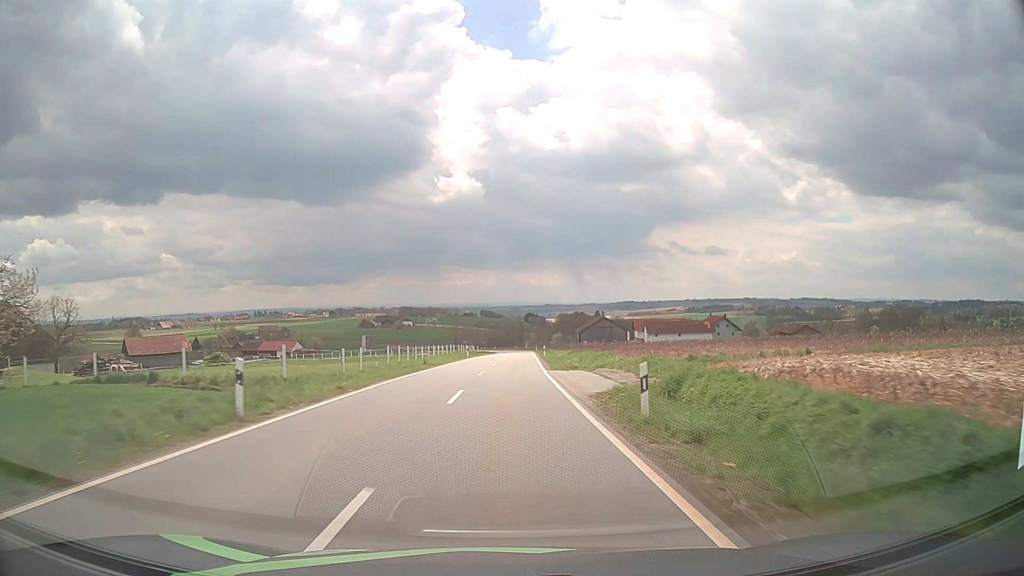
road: tertiary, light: Day
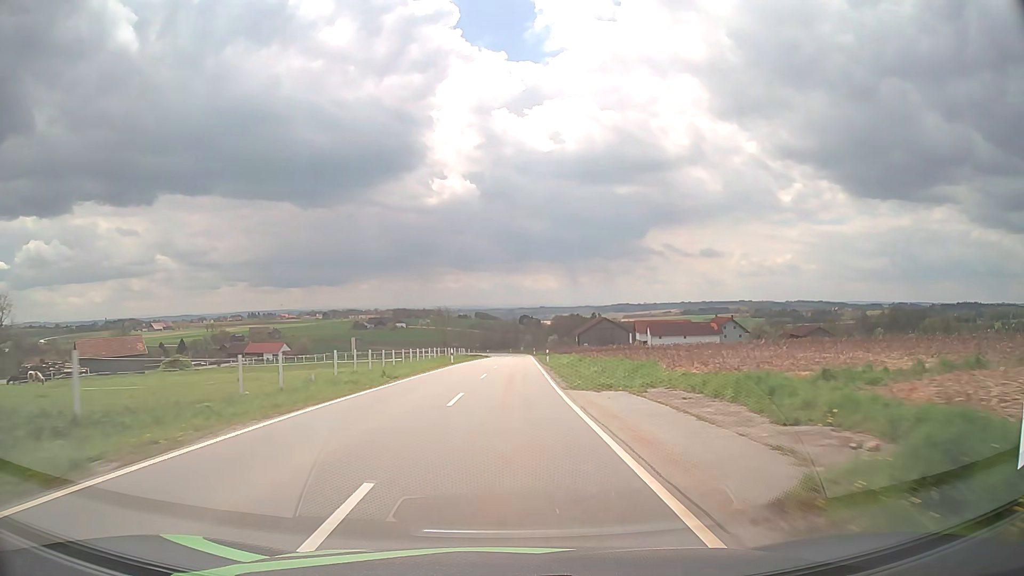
(0.0, +11.8) m; 0°
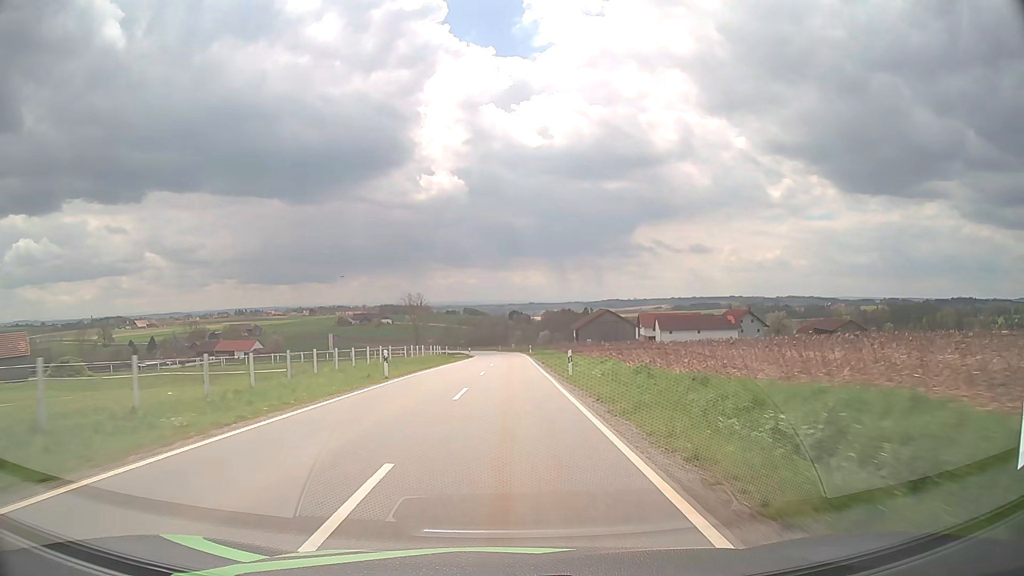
(+0.2, +23.4) m; +1°
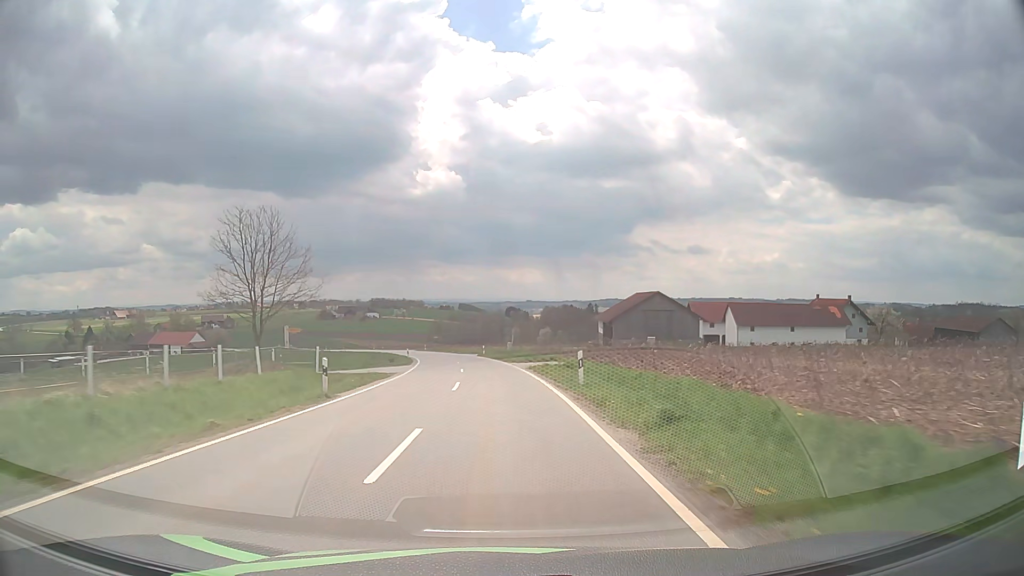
(+0.5, +57.7) m; 0°
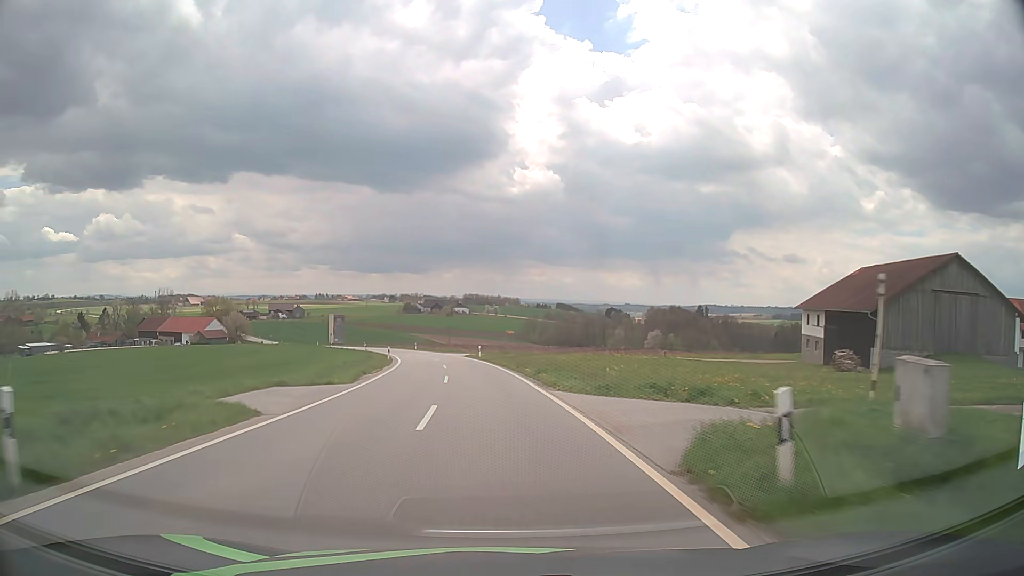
(-3.4, +57.0) m; -8°
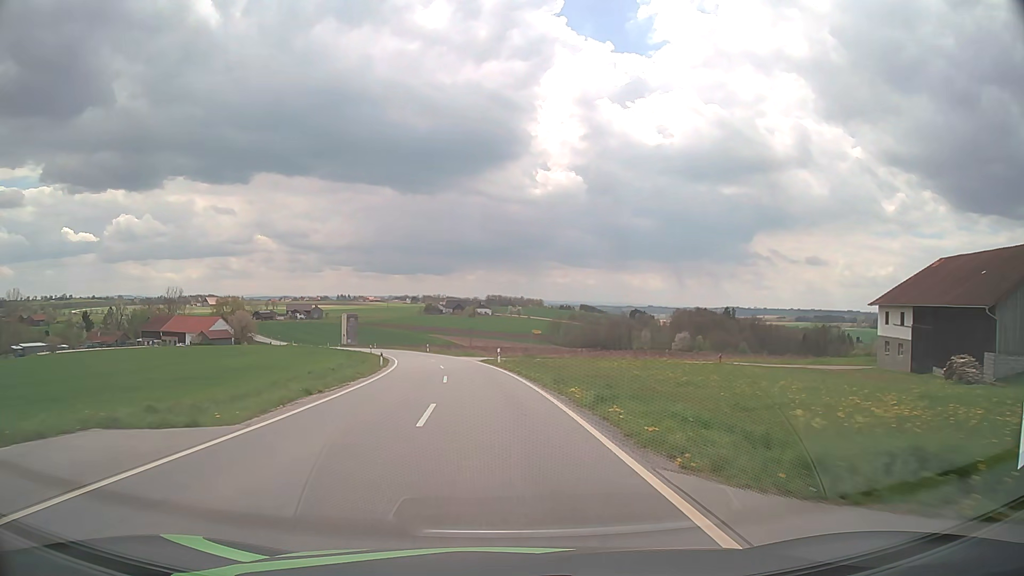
(-0.2, +11.6) m; -2°
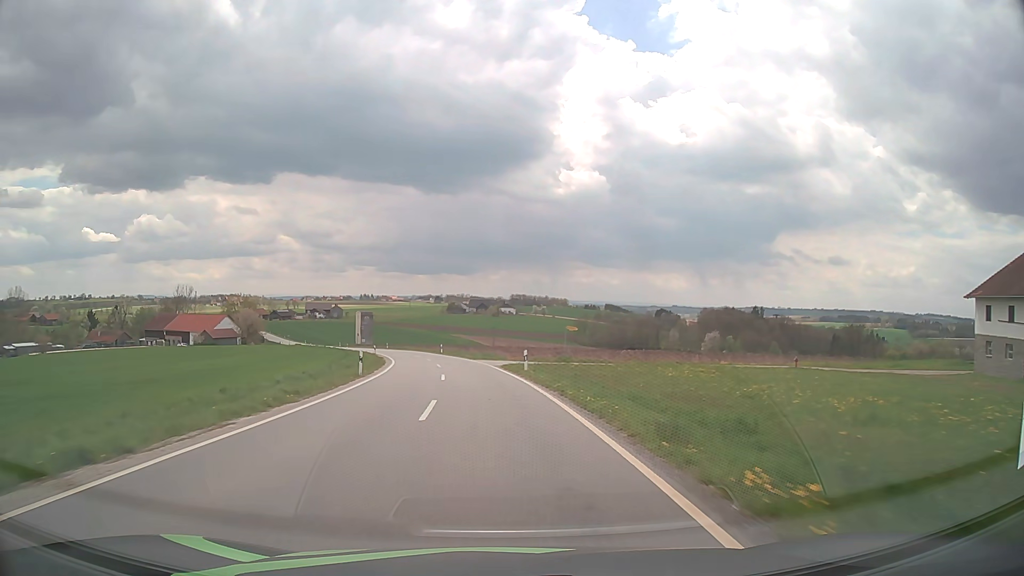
(-0.2, +11.6) m; -2°
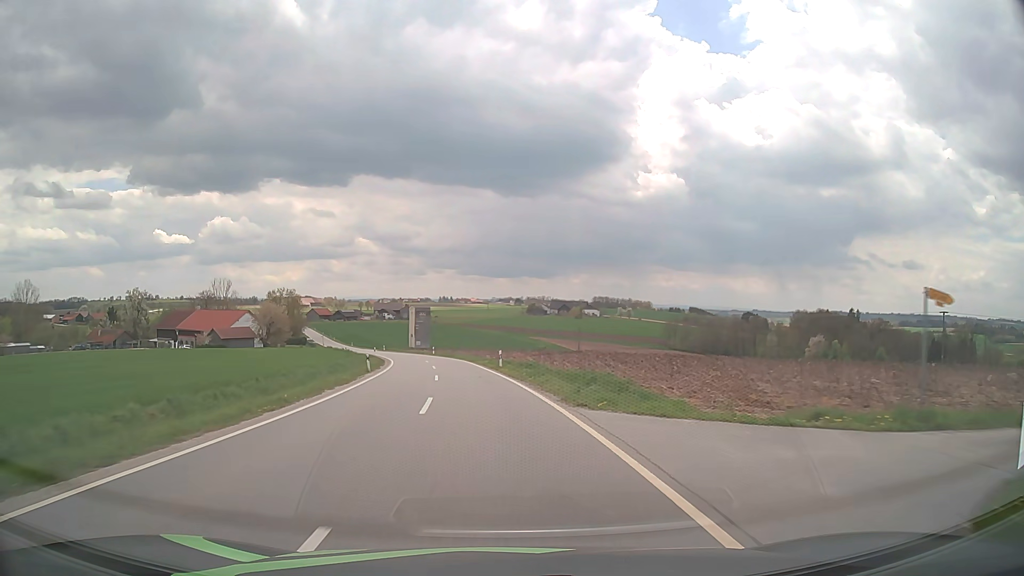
(-2.1, +35.2) m; -7°
(0, +10) (-1, +20) (-2, +30) (-3, +40) (-5, +50) (-6, +60) (-9, +69) (-11, +79) (-14, +89) (-17, +98) m
